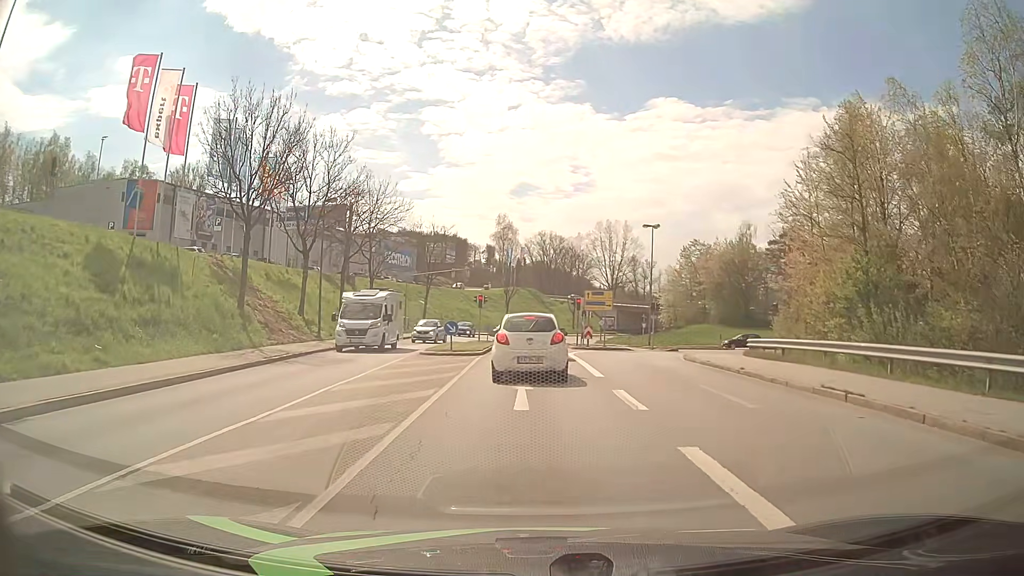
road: tertiary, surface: asphalt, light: Day
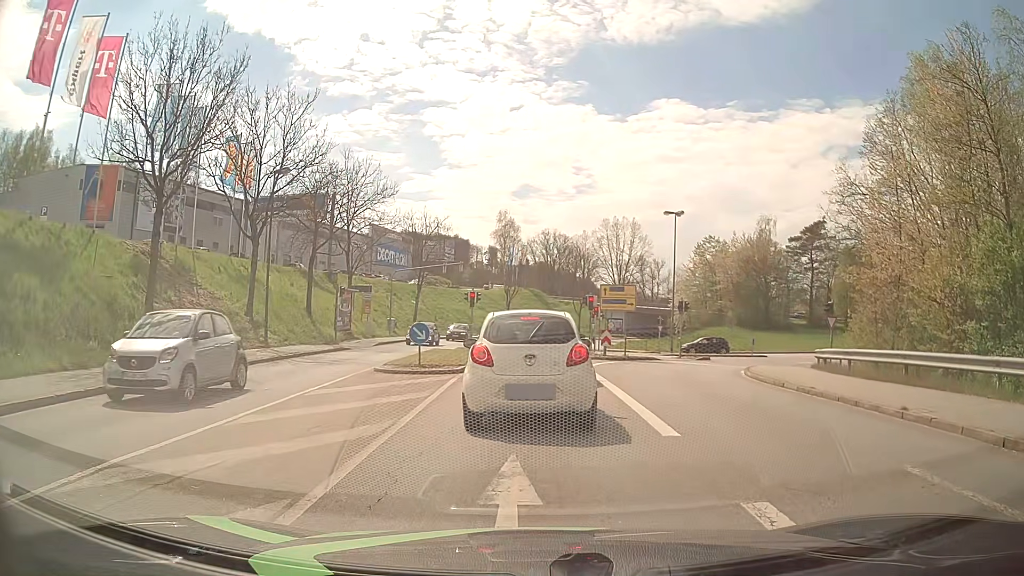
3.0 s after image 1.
(-0.1, +7.6) m; 0°
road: primary_link
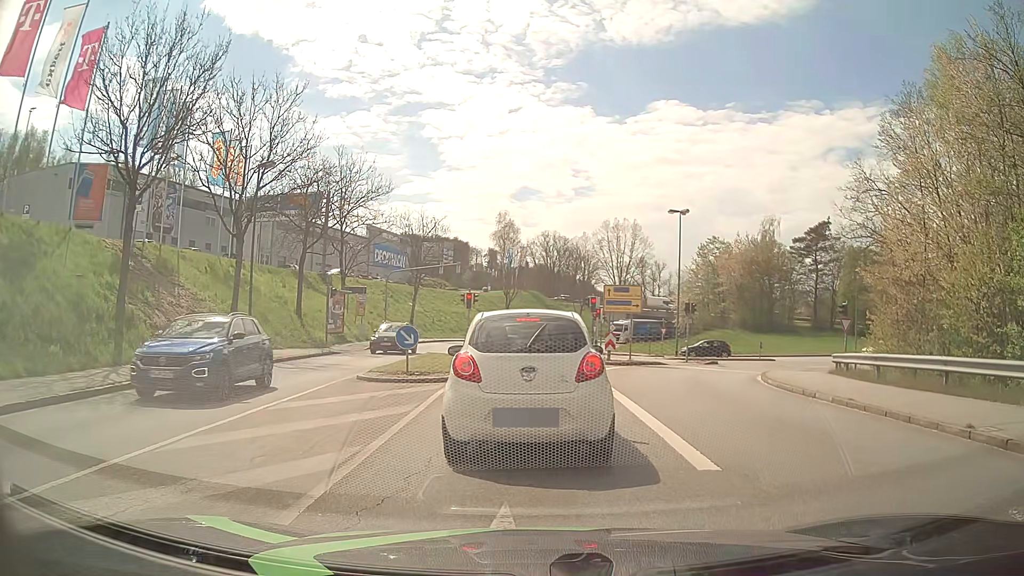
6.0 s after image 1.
(0.0, +1.7) m; 0°
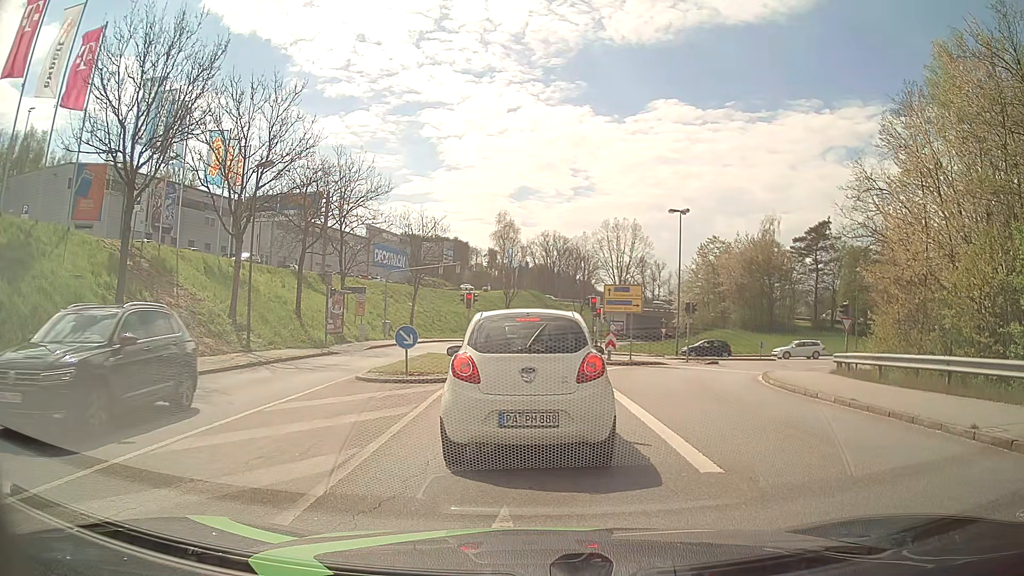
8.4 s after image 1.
(0.0, +0.2) m; 0°
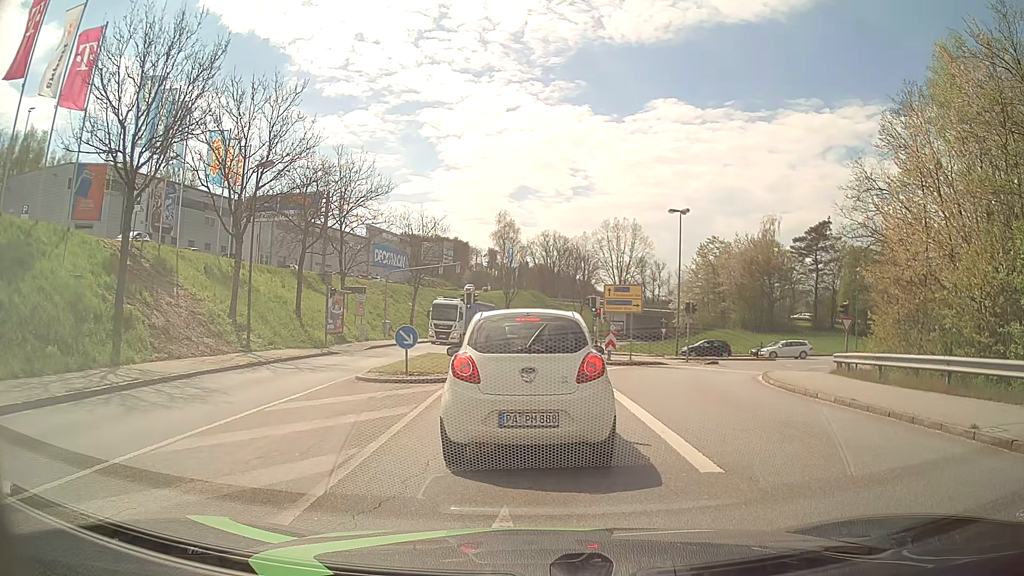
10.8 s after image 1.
(0.0, 0.0) m; 0°
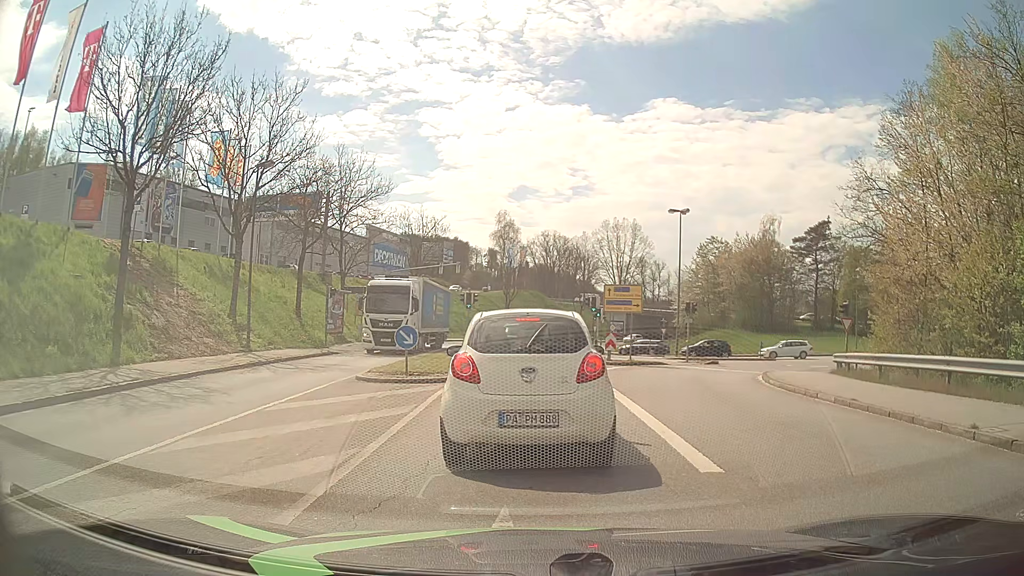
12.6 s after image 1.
(0.0, 0.0) m; 0°
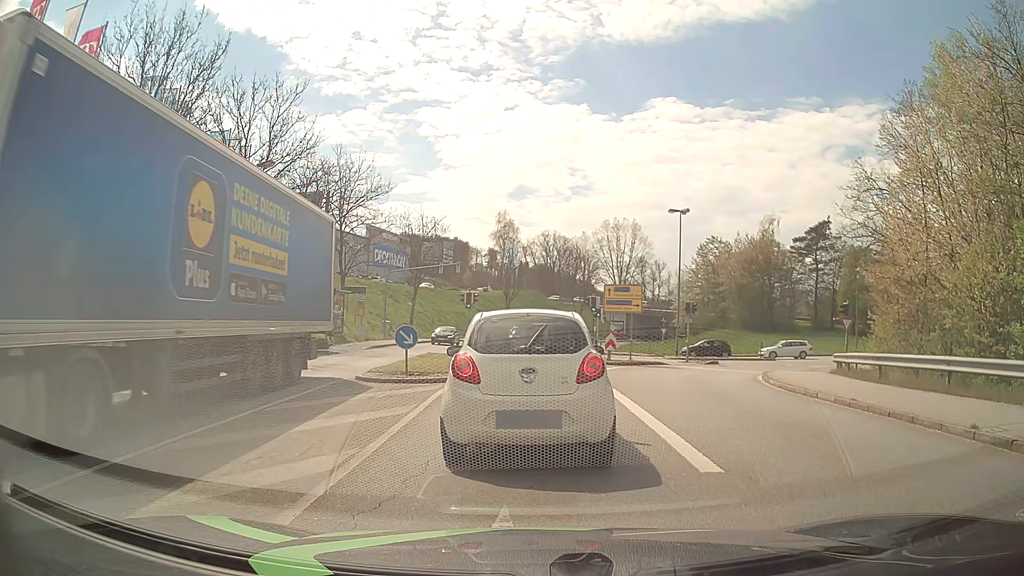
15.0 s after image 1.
(0.0, 0.0) m; 0°
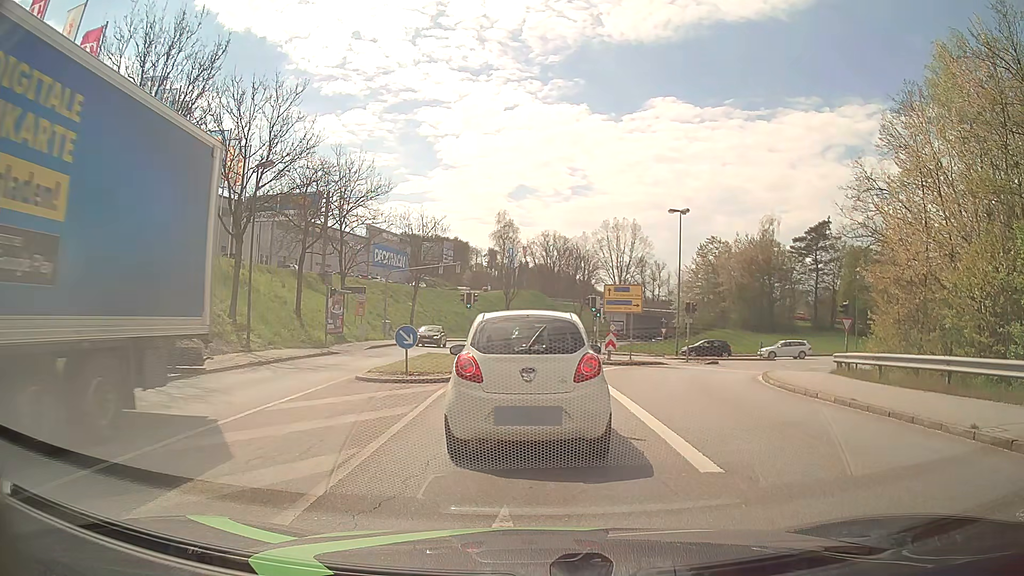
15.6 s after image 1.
(0.0, 0.0) m; 0°
(0, +10) (0, +20) (-1, +30) (-1, +40) (-1, +50) (0, +60) (+1, +70) (+3, +80) (+6, +89) (+11, +98) m
